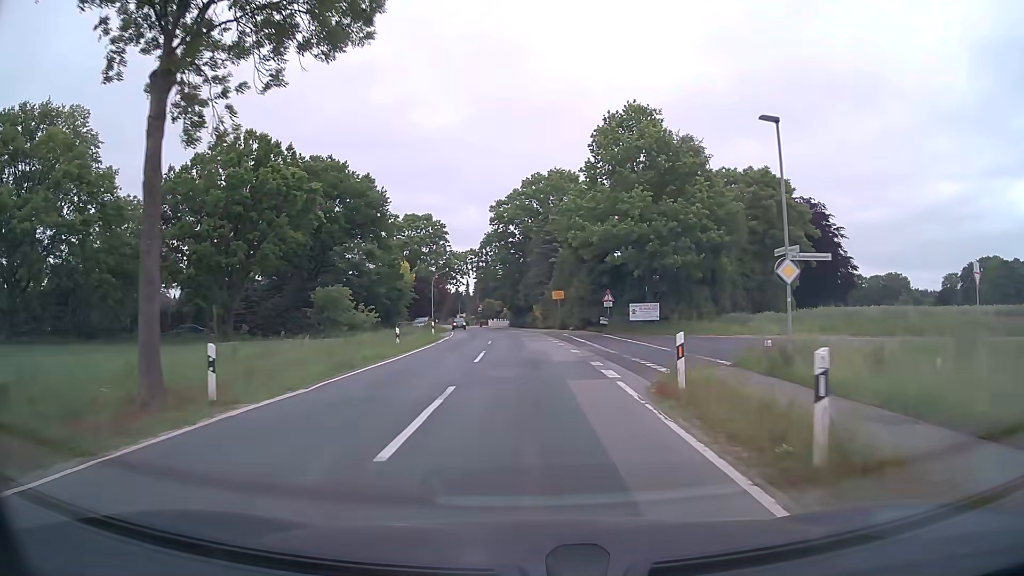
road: tertiary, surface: asphalt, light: Day
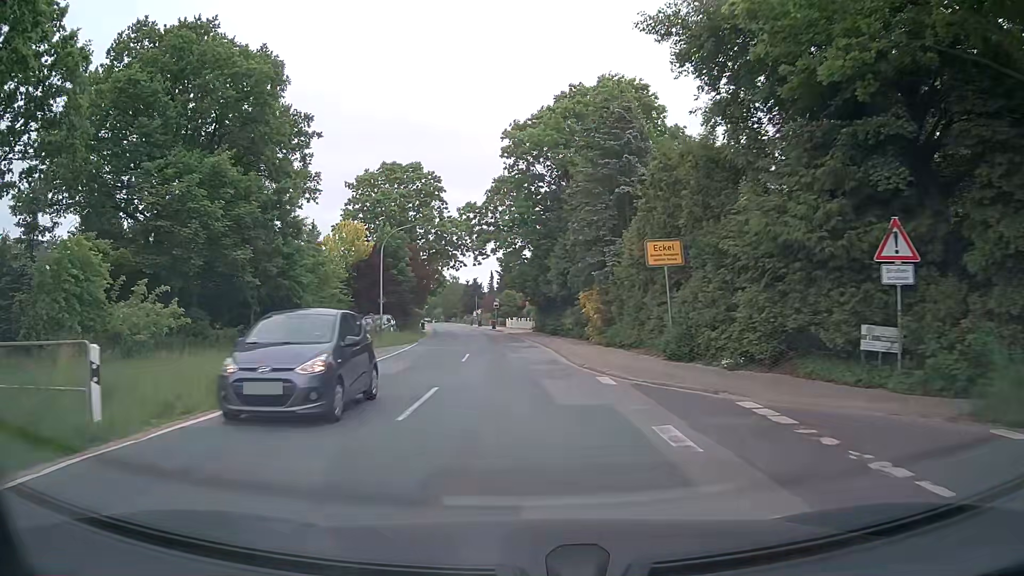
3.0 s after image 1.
(-0.3, +34.7) m; -3°
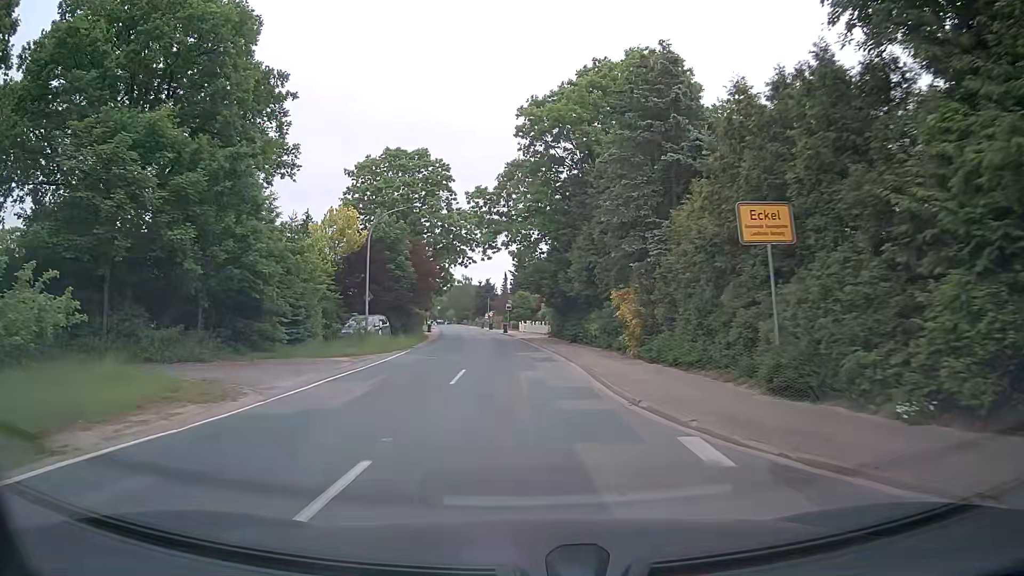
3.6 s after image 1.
(-0.1, +6.6) m; -2°
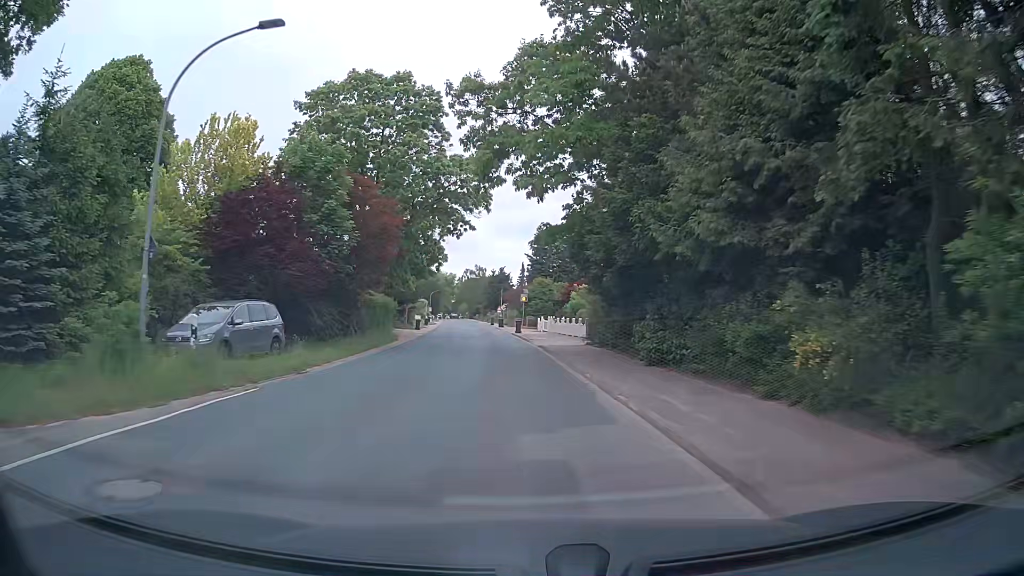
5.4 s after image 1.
(-0.1, +20.2) m; -1°
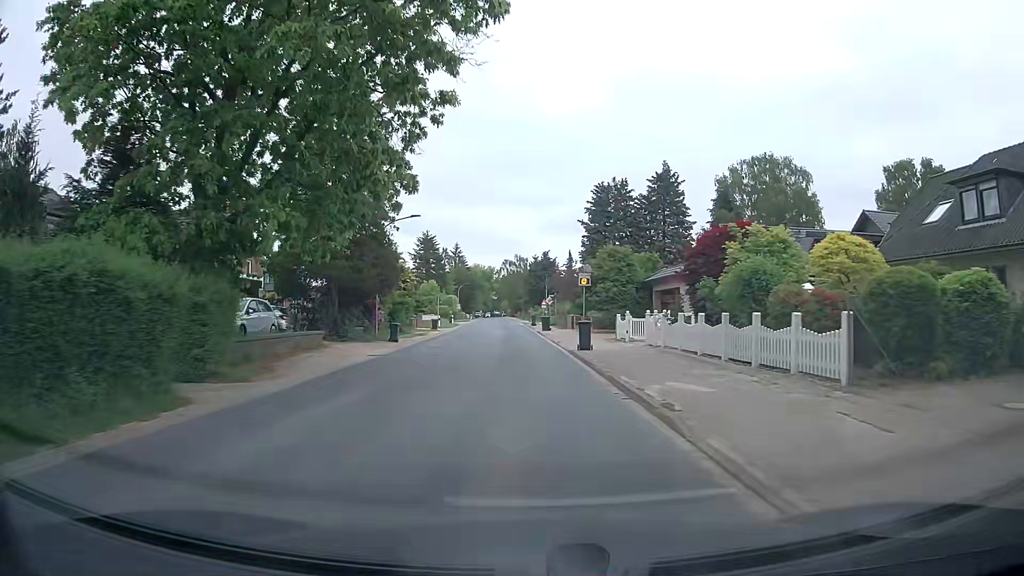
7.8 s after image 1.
(-1.1, +27.6) m; -4°
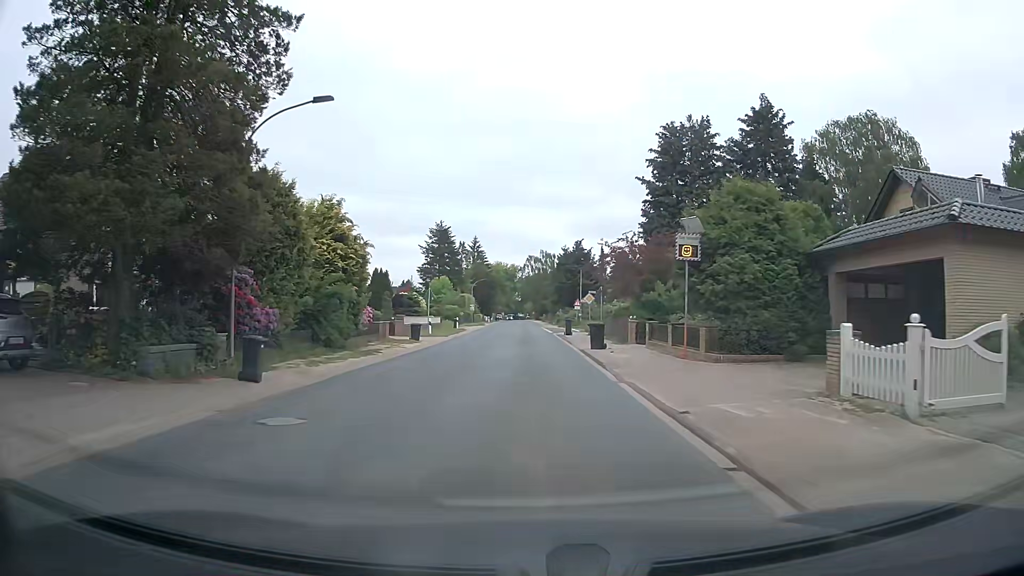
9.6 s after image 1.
(-0.4, +20.0) m; -2°
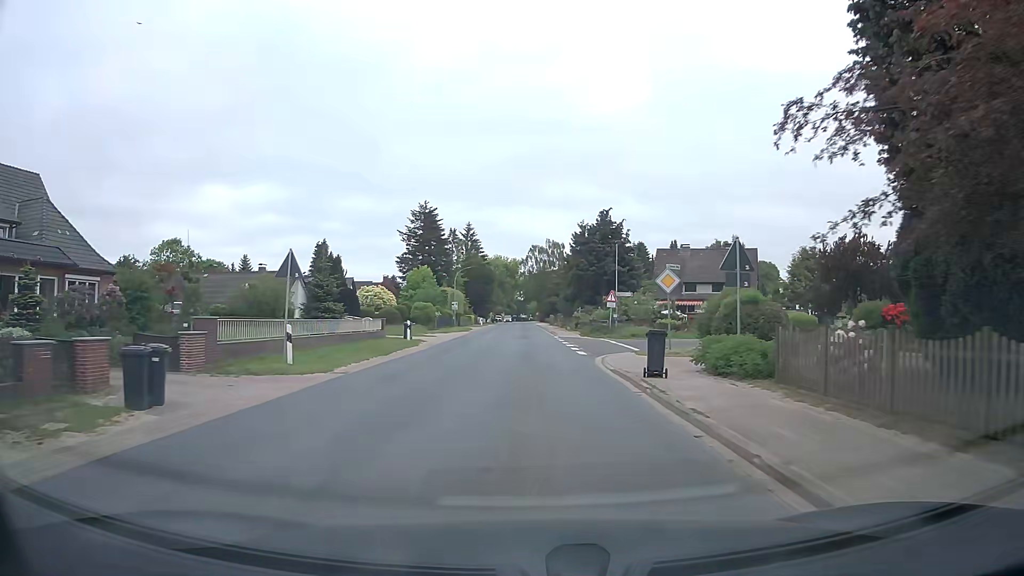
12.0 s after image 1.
(-0.2, +26.7) m; -1°
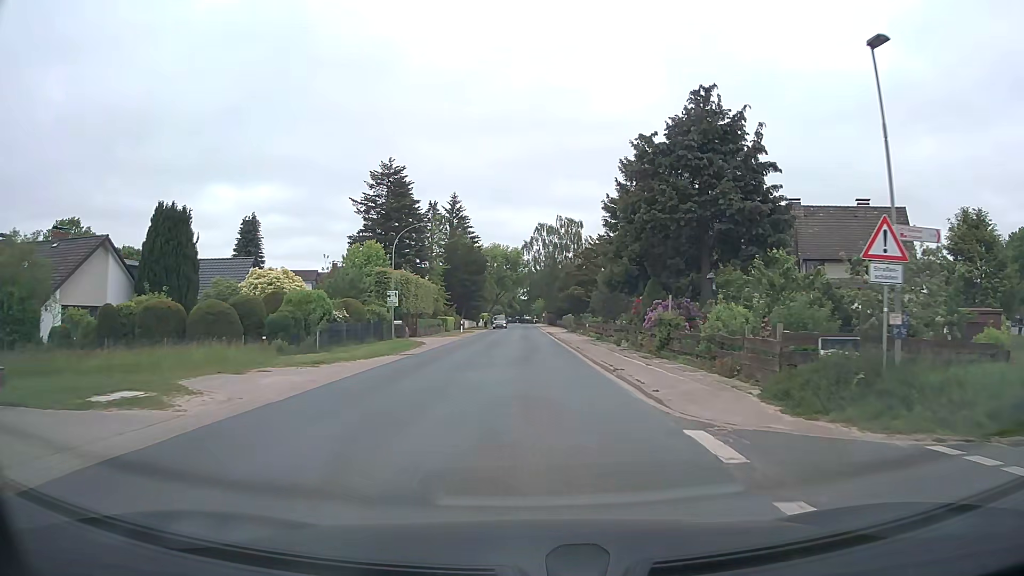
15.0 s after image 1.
(0.0, +34.6) m; 0°
(0, +10) (0, +20) (0, +30) (0, +40) (0, +50) (0, +60) (0, +70) (0, +80) (0, +90) (0, +100) m
